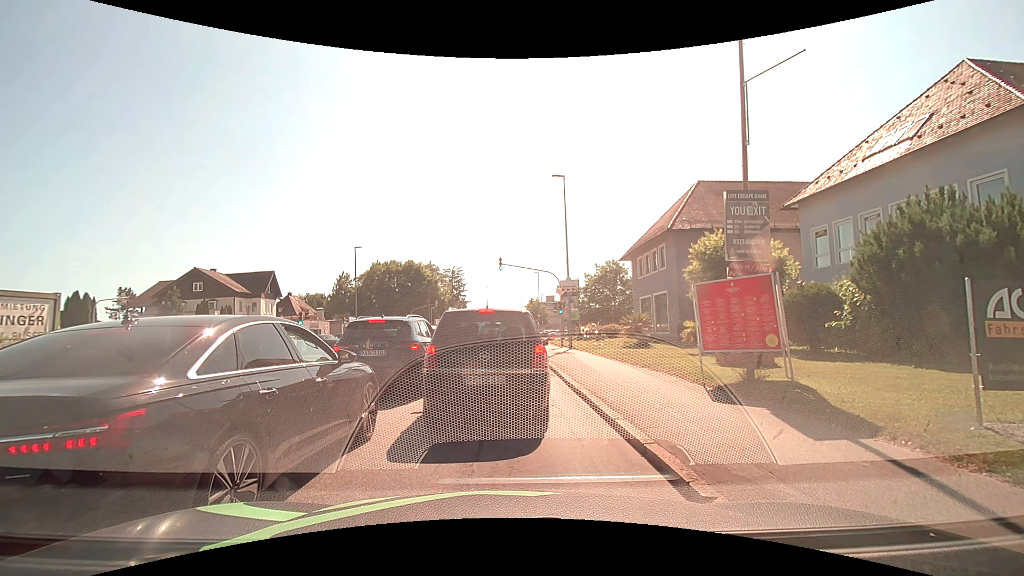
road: tertiary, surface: asphalt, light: Day
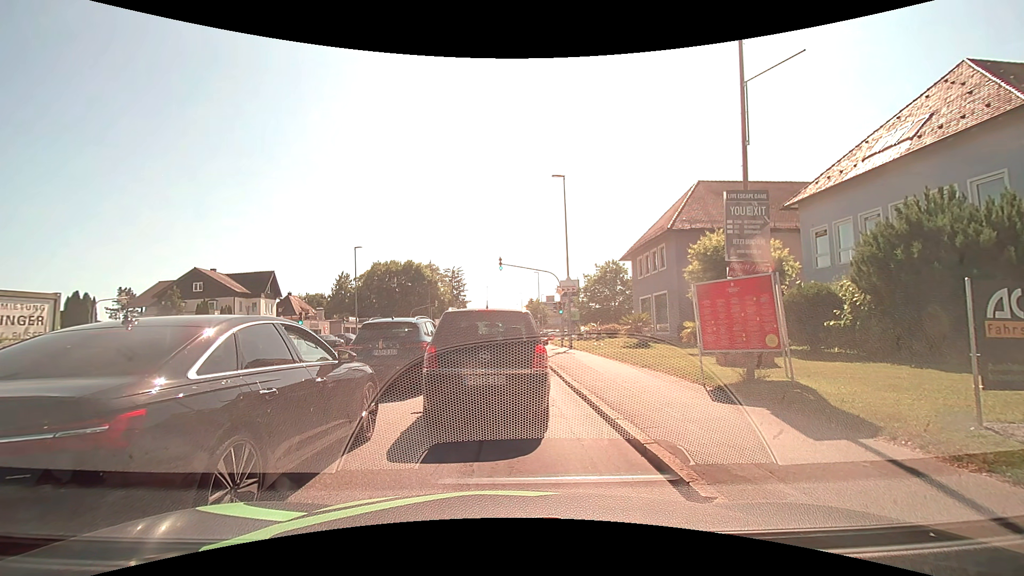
(0.0, 0.0) m; 0°
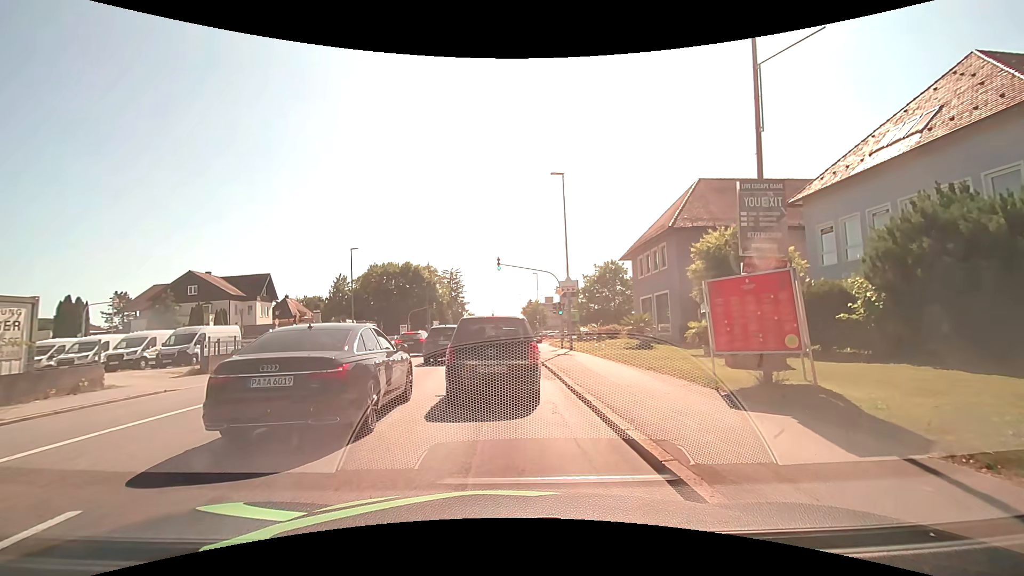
(0.0, +0.7) m; 0°
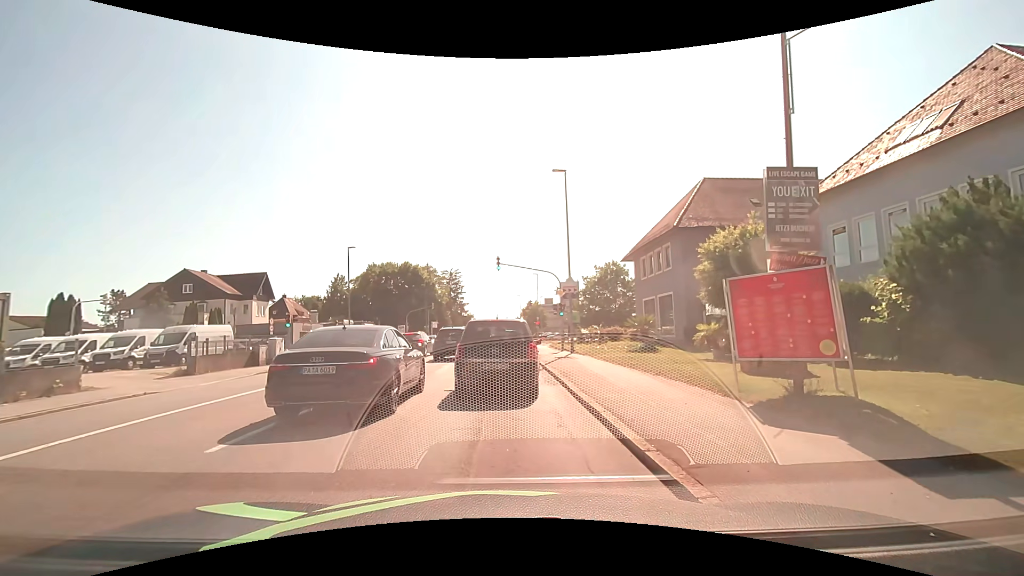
(0.0, +1.0) m; 0°
(0, +10) (0, +20) (0, +30) (0, +40) (-1, +50) (-1, +60) (-1, +70) (-1, +80) (-1, +90) (-1, +100) m
